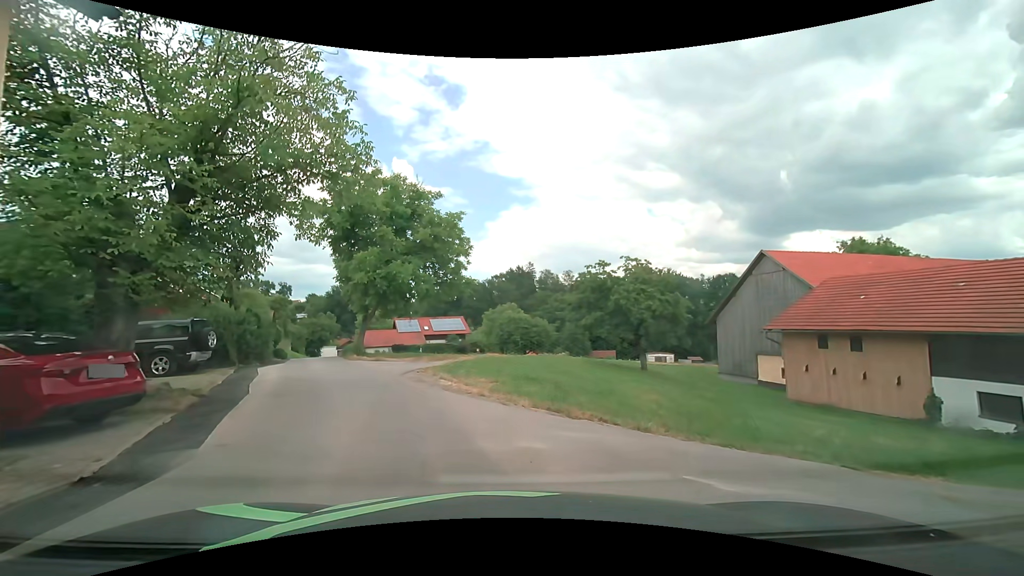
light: Day
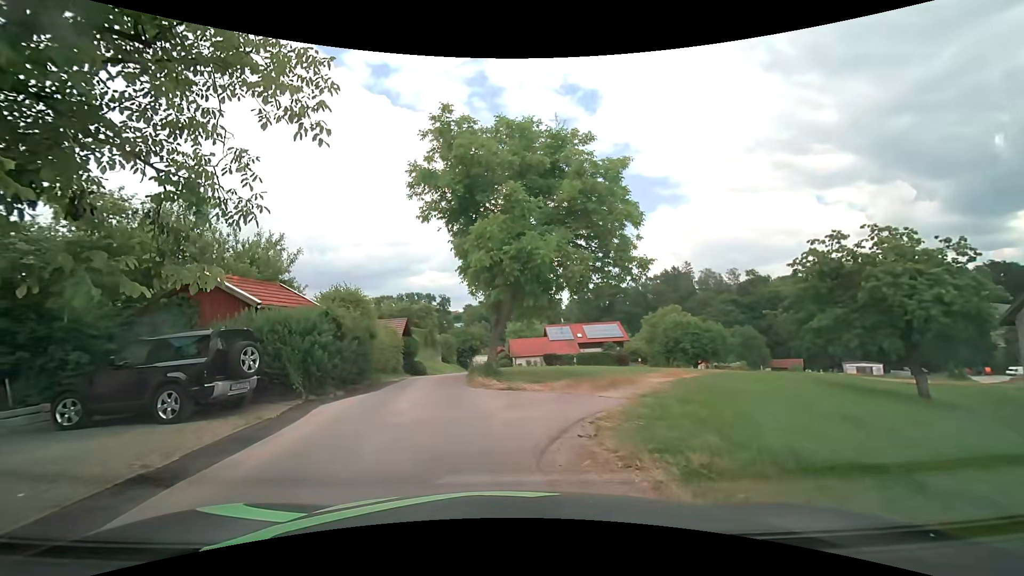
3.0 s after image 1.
(-1.1, +8.9) m; -19°
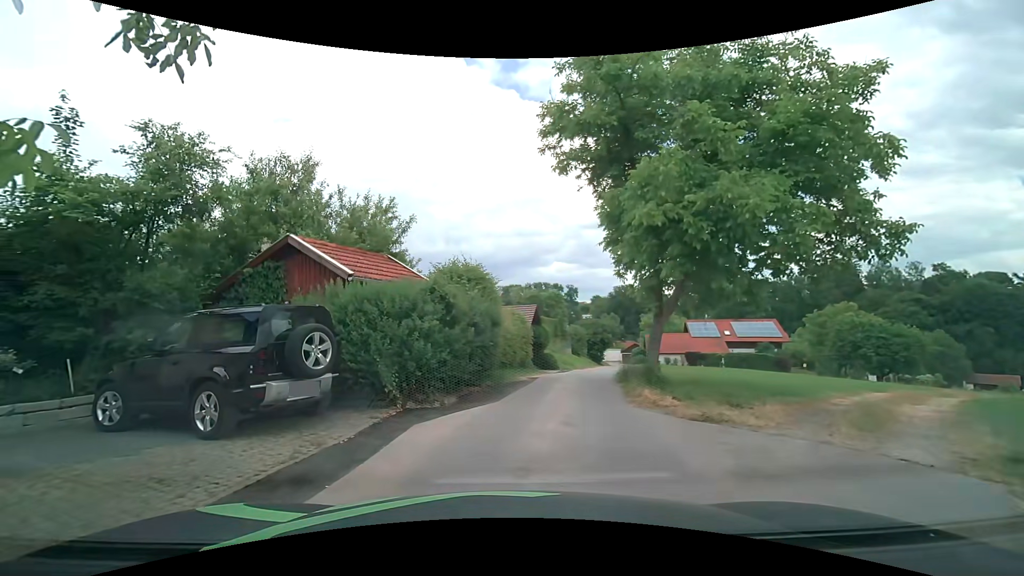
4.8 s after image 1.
(-0.4, +4.5) m; -14°
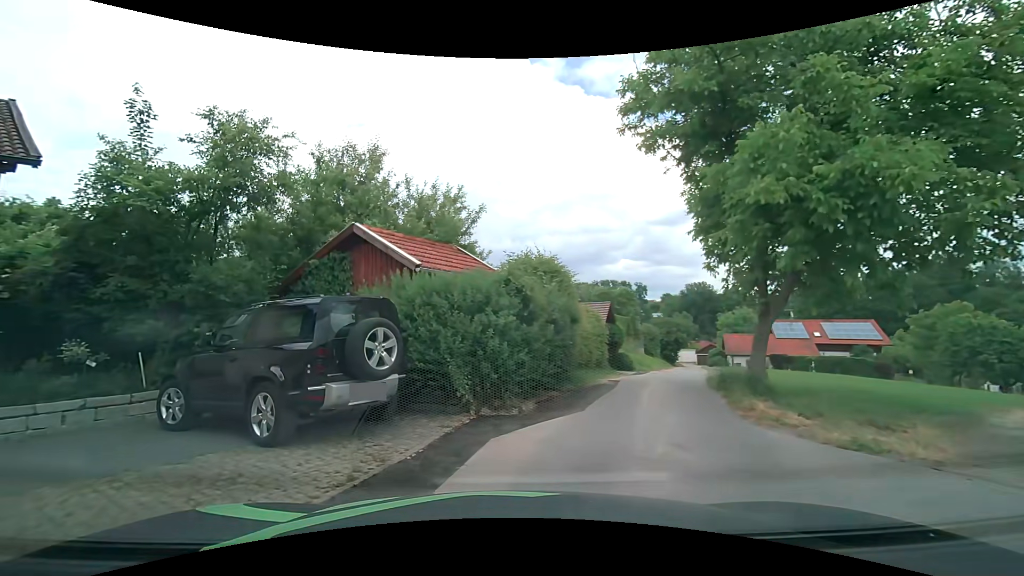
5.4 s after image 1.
(-0.1, +1.3) m; -7°
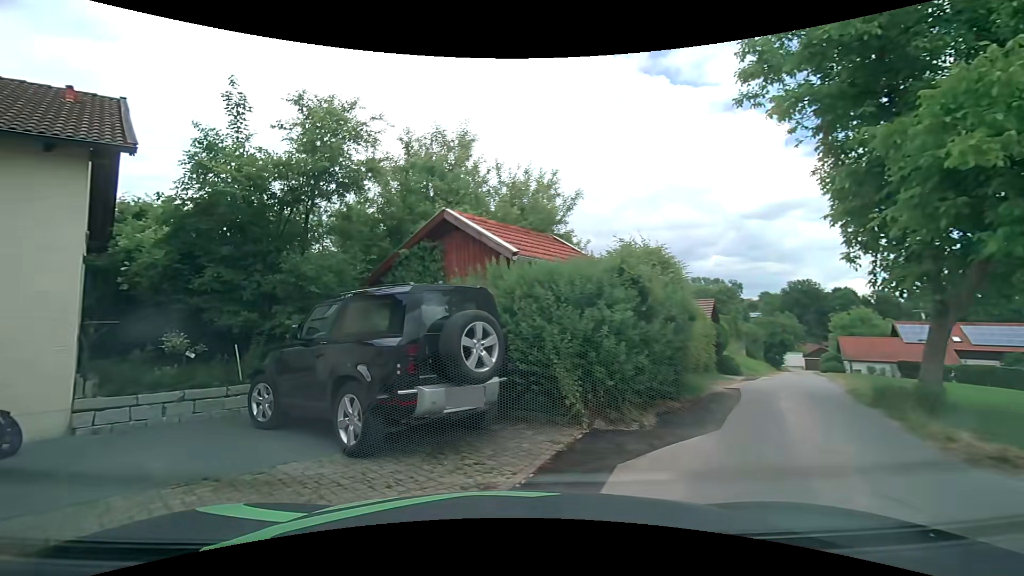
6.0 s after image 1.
(-0.1, +1.3) m; -10°
